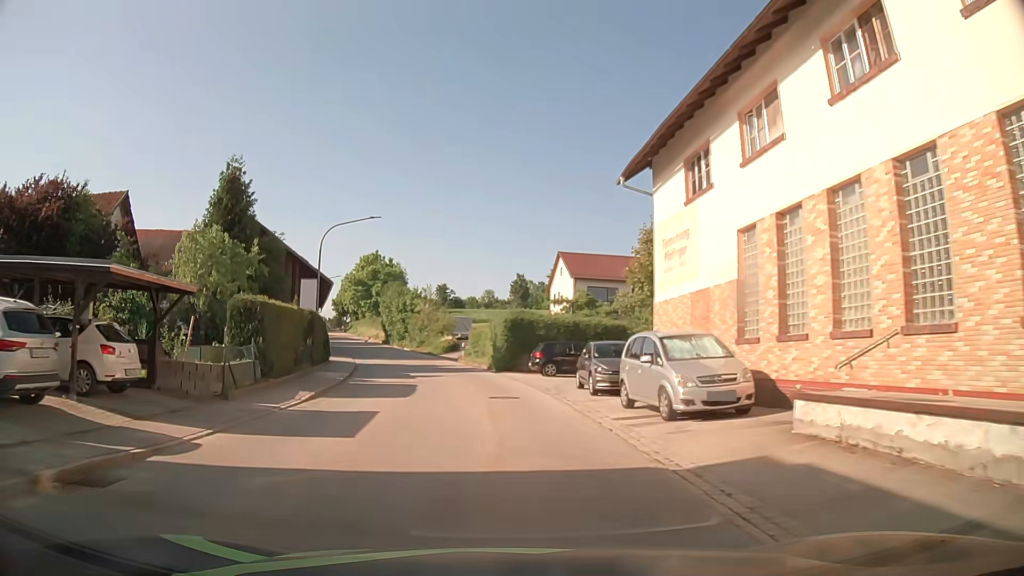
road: tertiary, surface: asphalt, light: Day
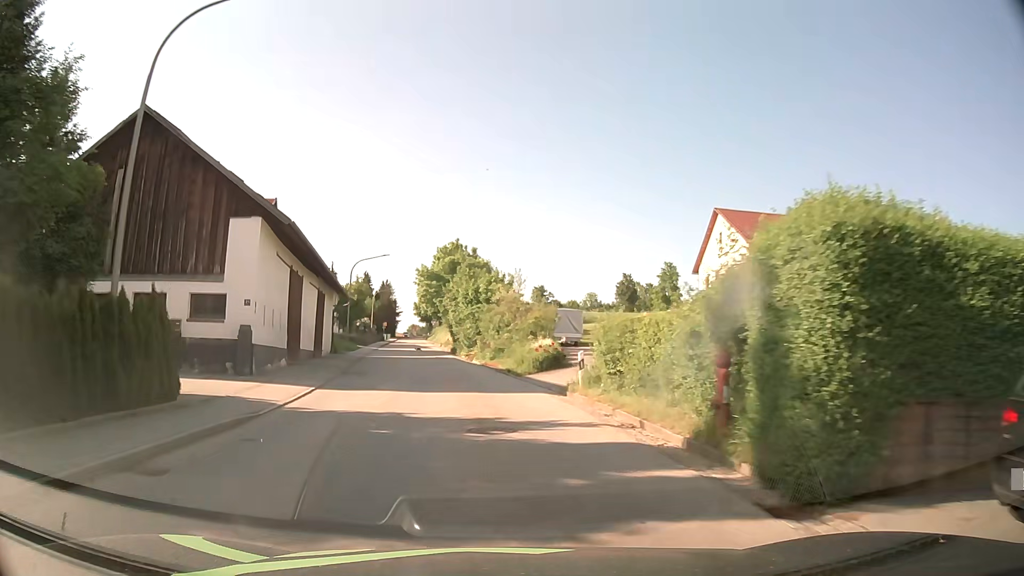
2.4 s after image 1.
(-1.8, +24.7) m; -8°
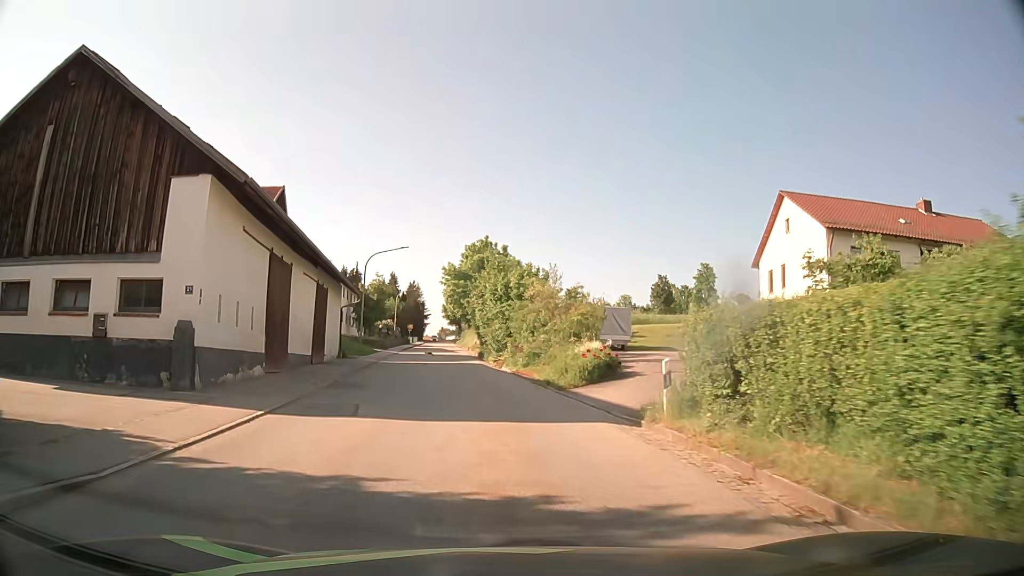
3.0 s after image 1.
(-0.2, +6.1) m; -3°
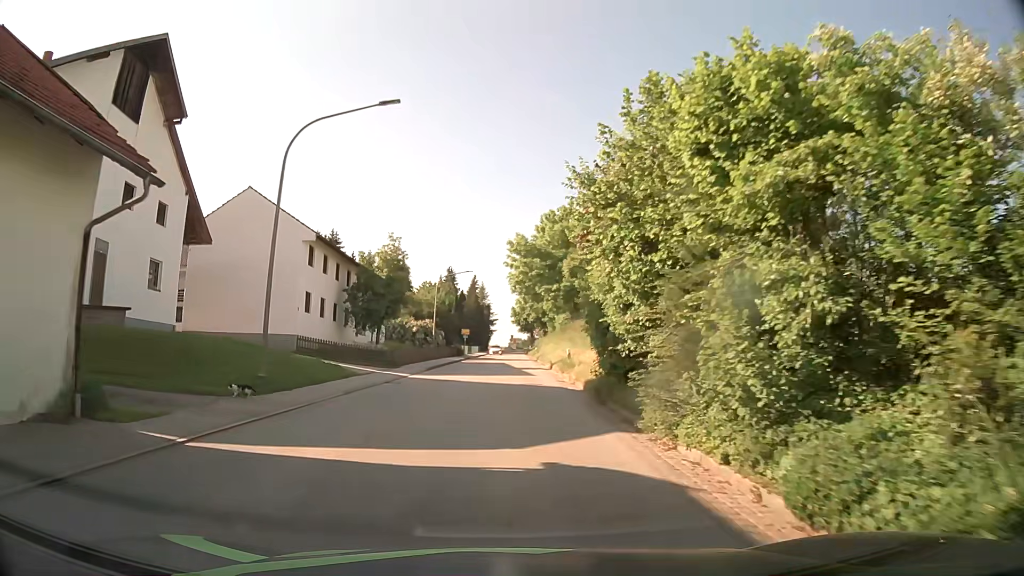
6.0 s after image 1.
(-2.2, +30.9) m; -7°
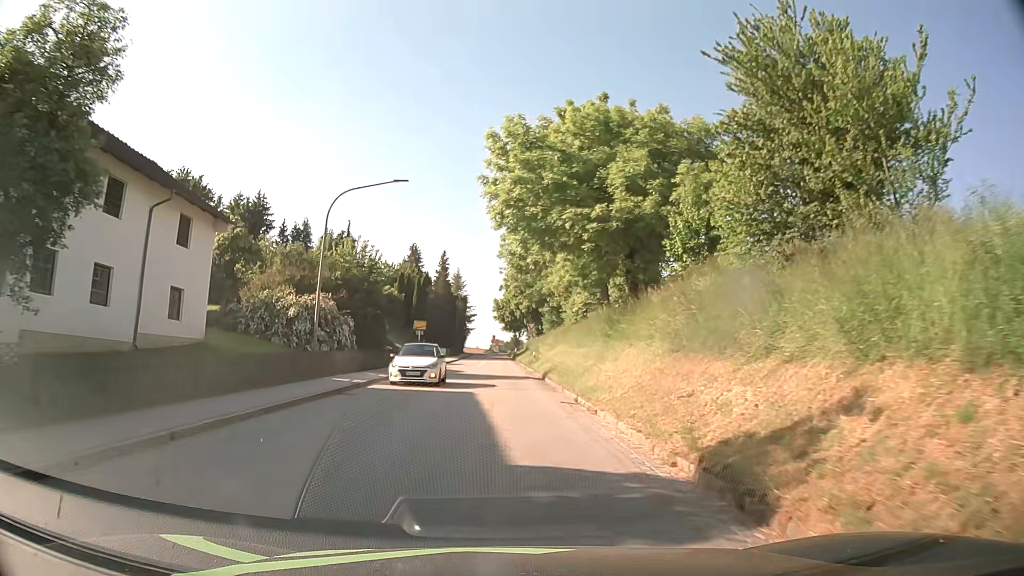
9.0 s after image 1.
(+0.4, +32.5) m; +2°
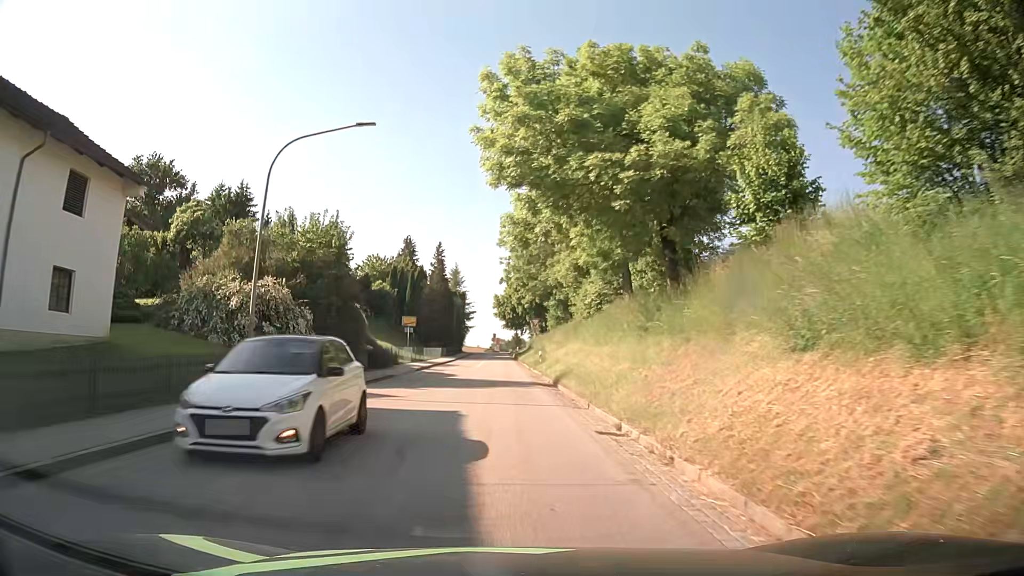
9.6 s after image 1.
(0.0, +6.8) m; 0°
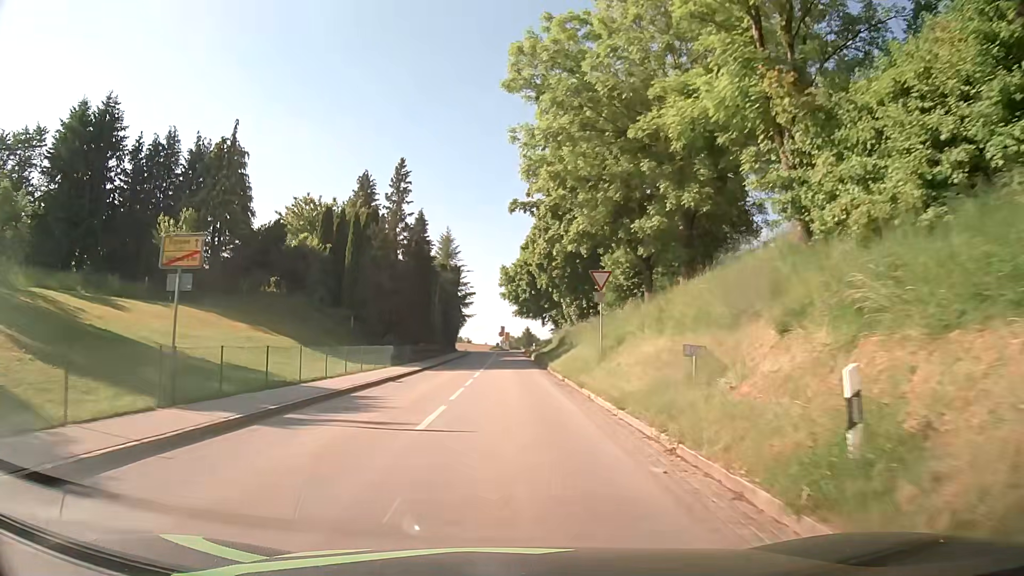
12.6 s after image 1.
(-0.4, +36.1) m; -1°
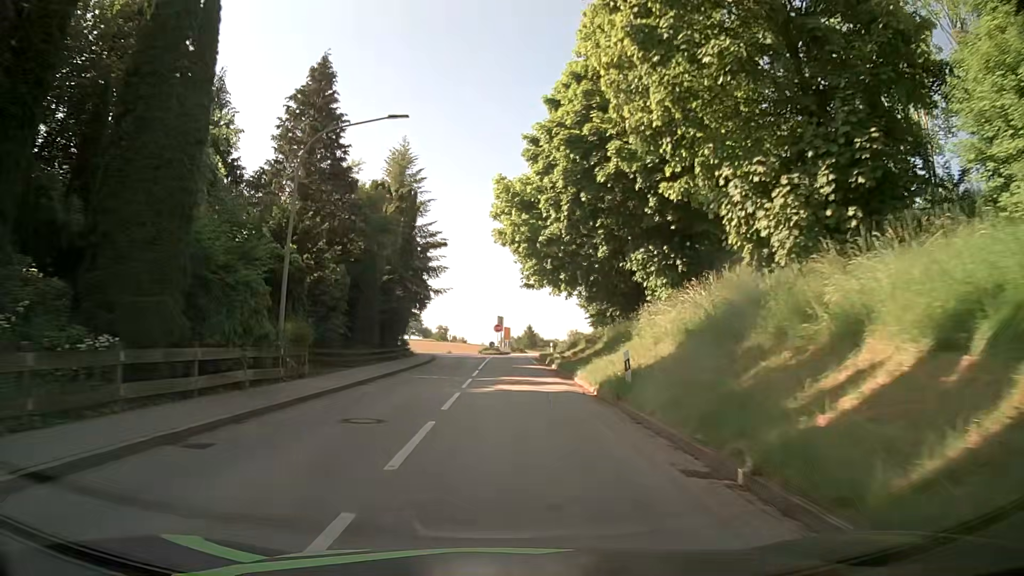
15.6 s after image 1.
(+0.1, +40.0) m; 0°
